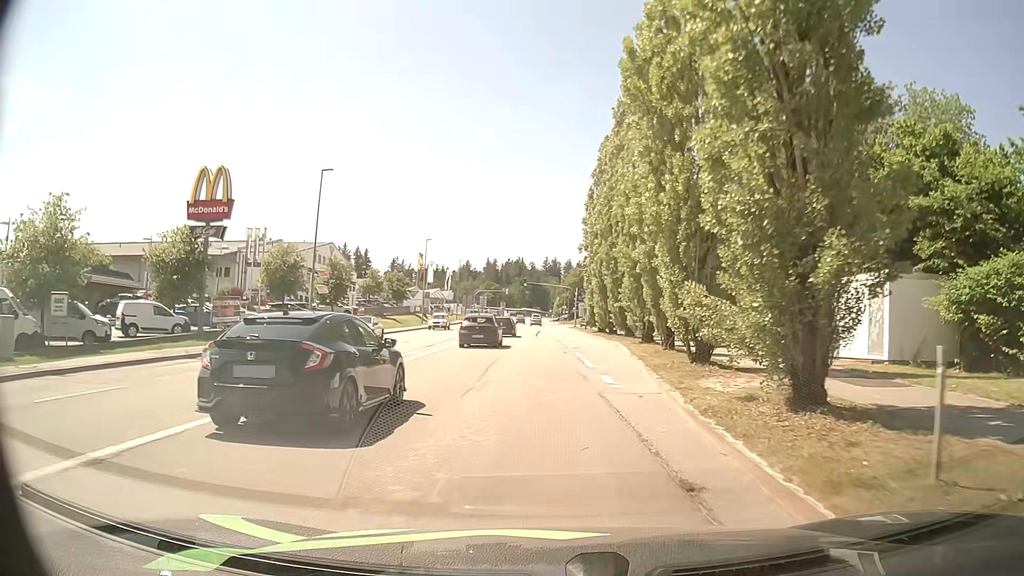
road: tertiary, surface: asphalt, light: Day
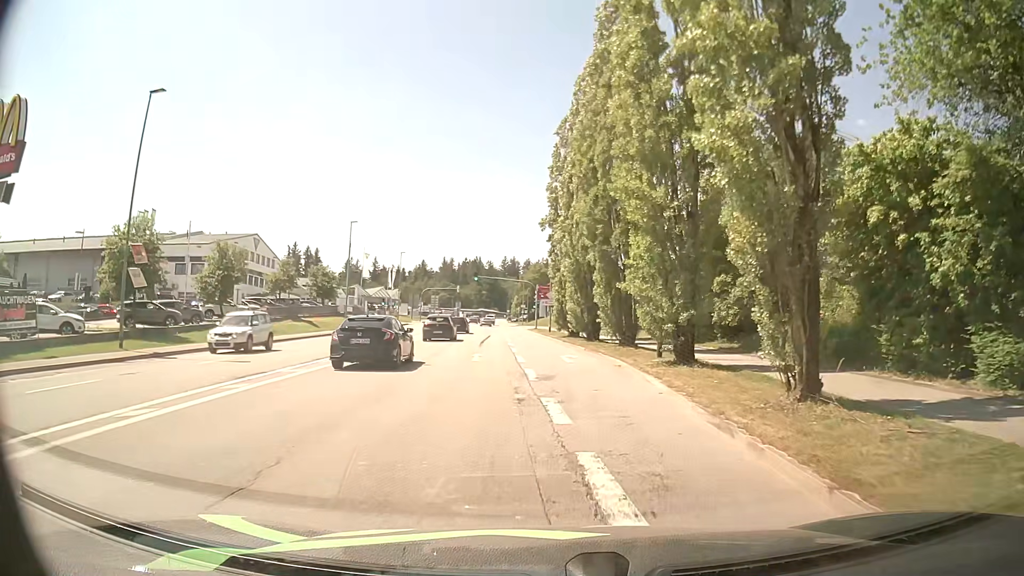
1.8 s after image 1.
(+0.4, +16.3) m; +3°
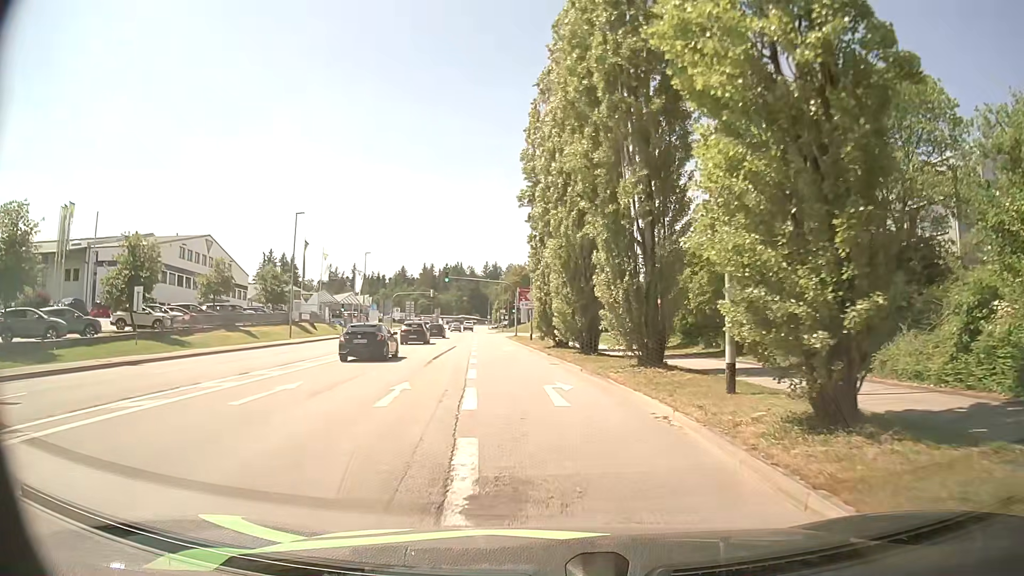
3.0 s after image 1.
(+0.3, +10.3) m; +1°
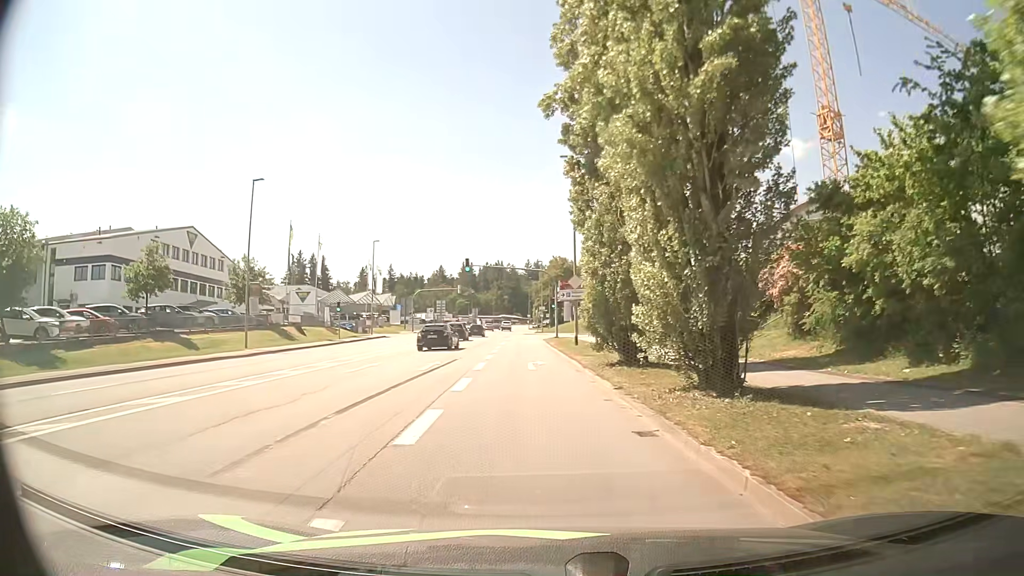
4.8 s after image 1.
(-0.1, +15.5) m; -3°
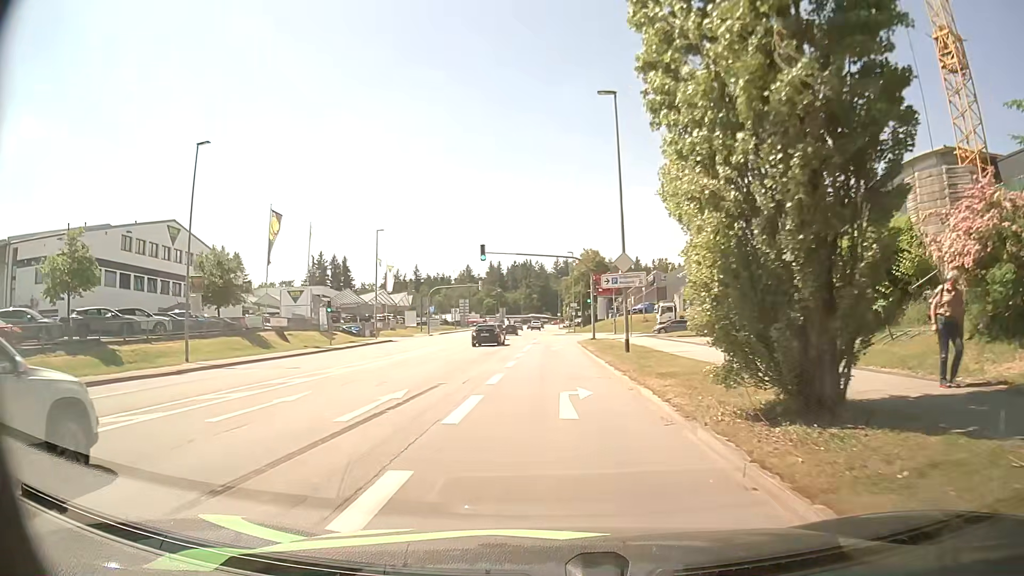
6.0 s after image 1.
(-0.3, +10.6) m; -2°
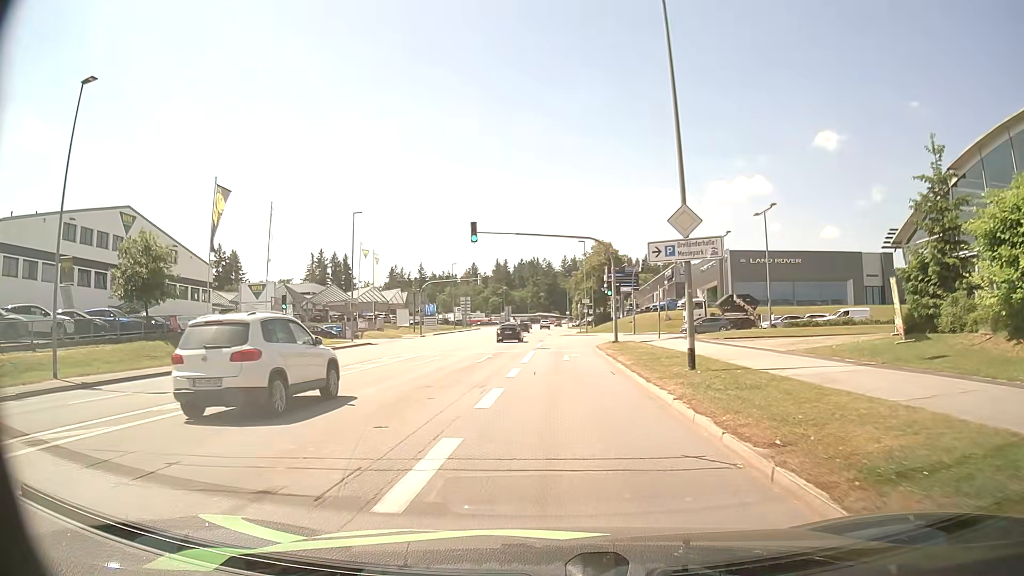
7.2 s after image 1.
(-0.1, +10.3) m; -1°
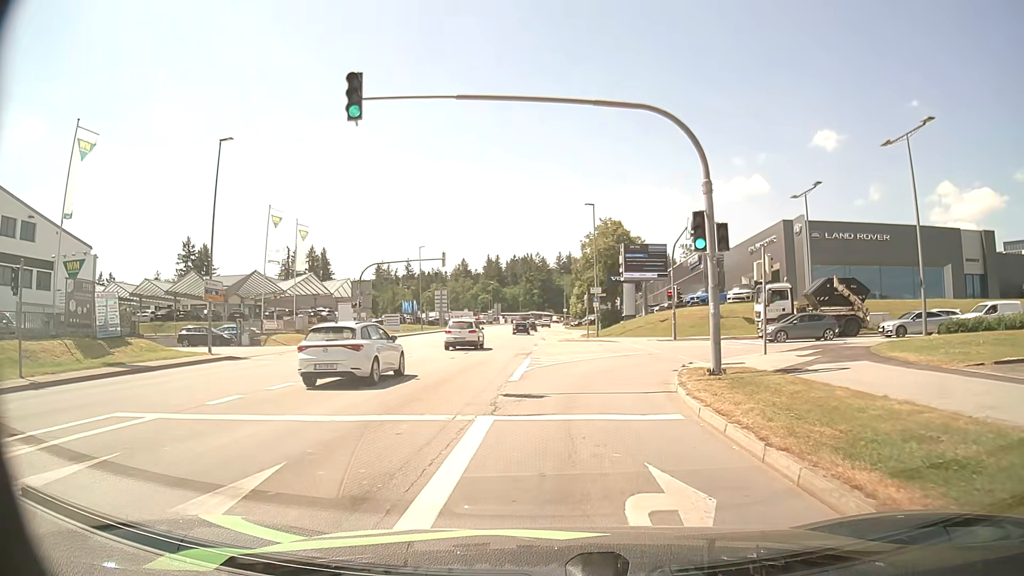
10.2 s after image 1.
(-0.1, +22.8) m; 0°
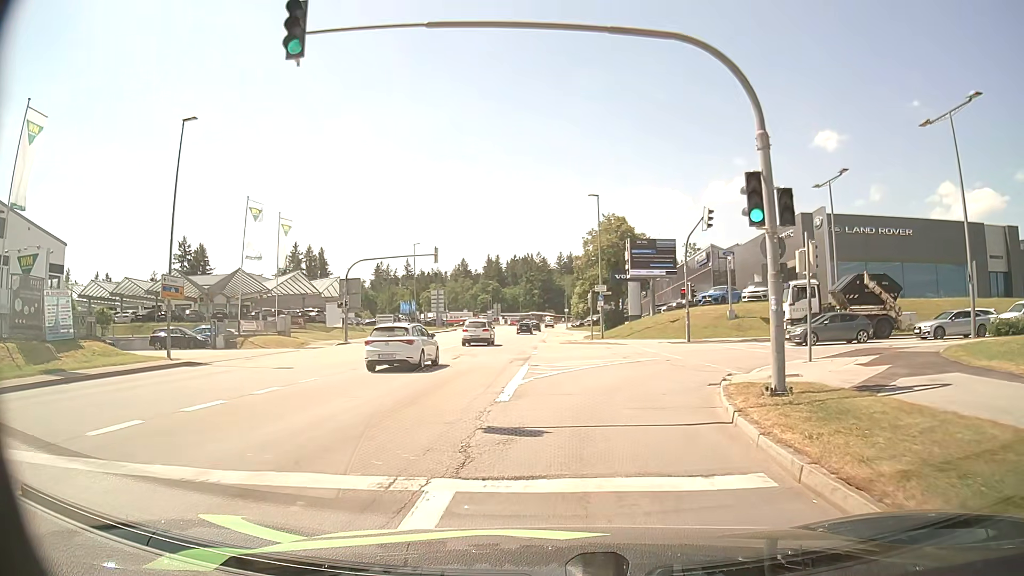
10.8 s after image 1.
(0.0, +3.9) m; 0°
